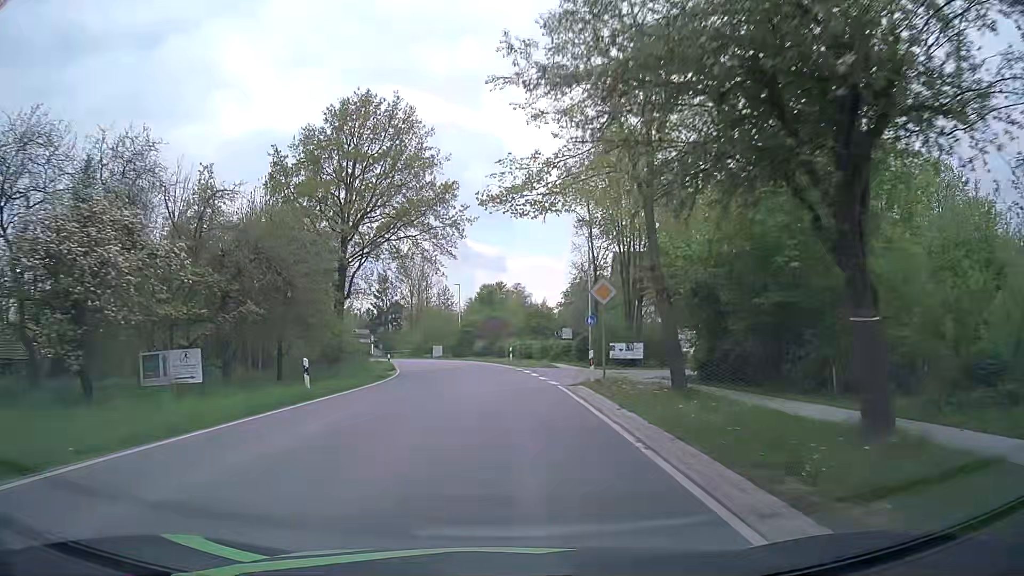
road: secondary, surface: asphalt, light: Day
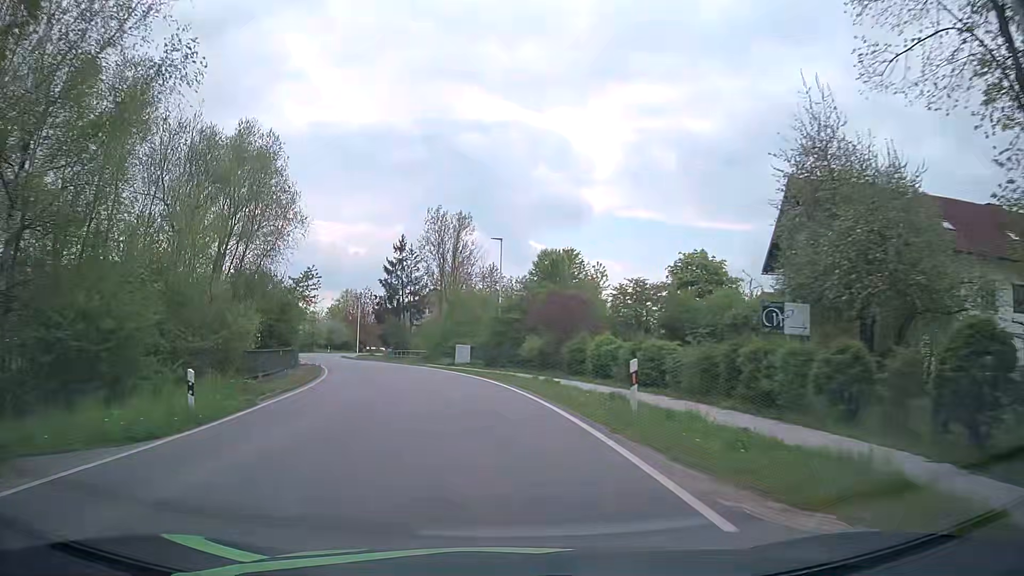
(-0.6, +32.4) m; -5°
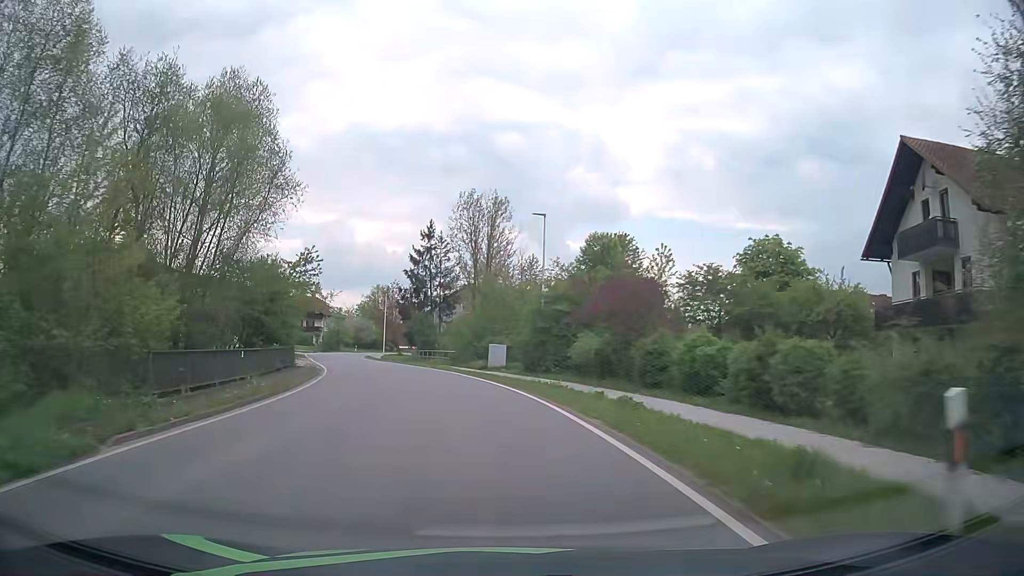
(-0.2, +8.1) m; -3°
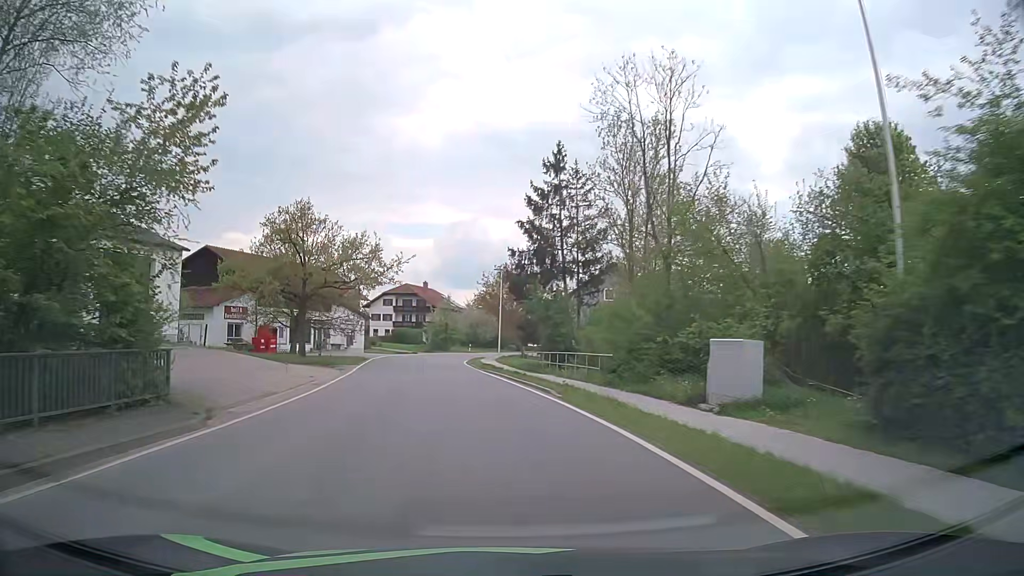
(-2.4, +24.1) m; -12°
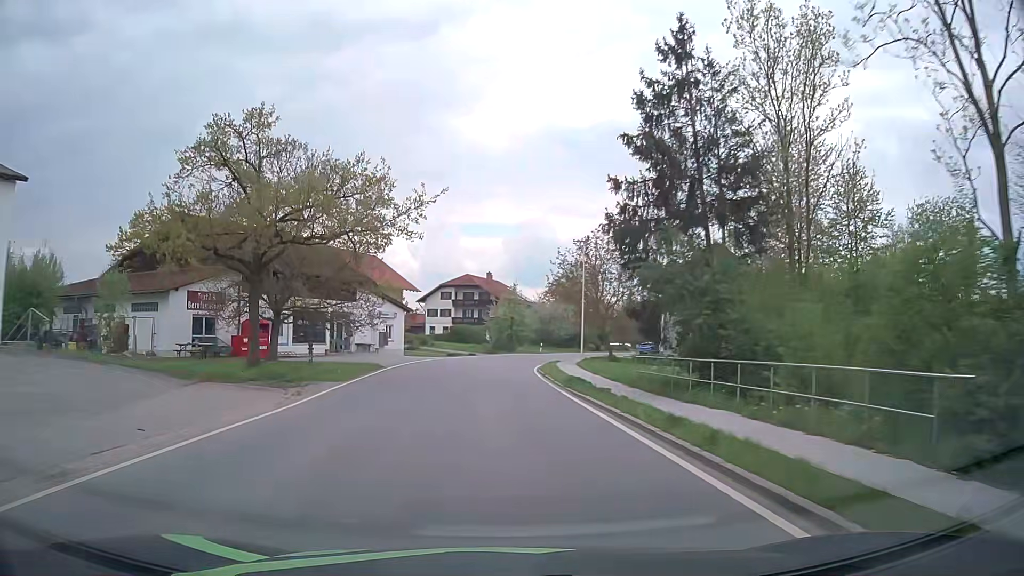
(-0.9, +16.1) m; -6°
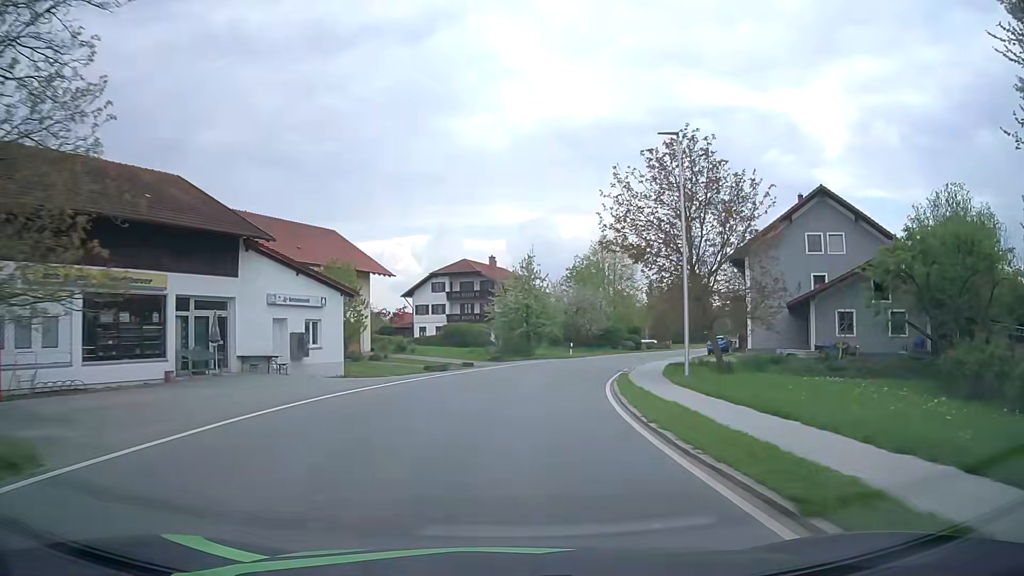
(-0.5, +23.7) m; -1°
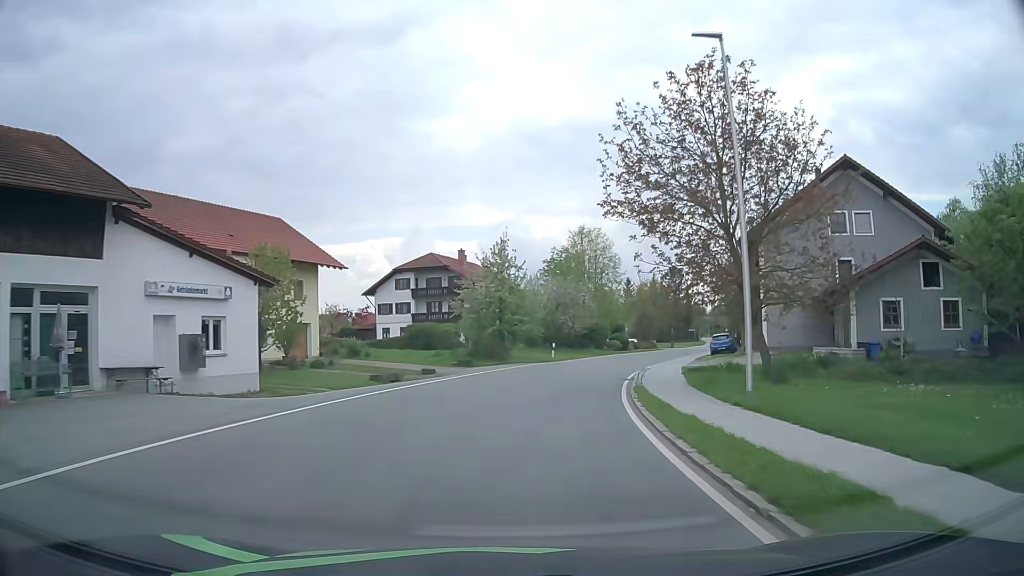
(+0.1, +7.9) m; +2°
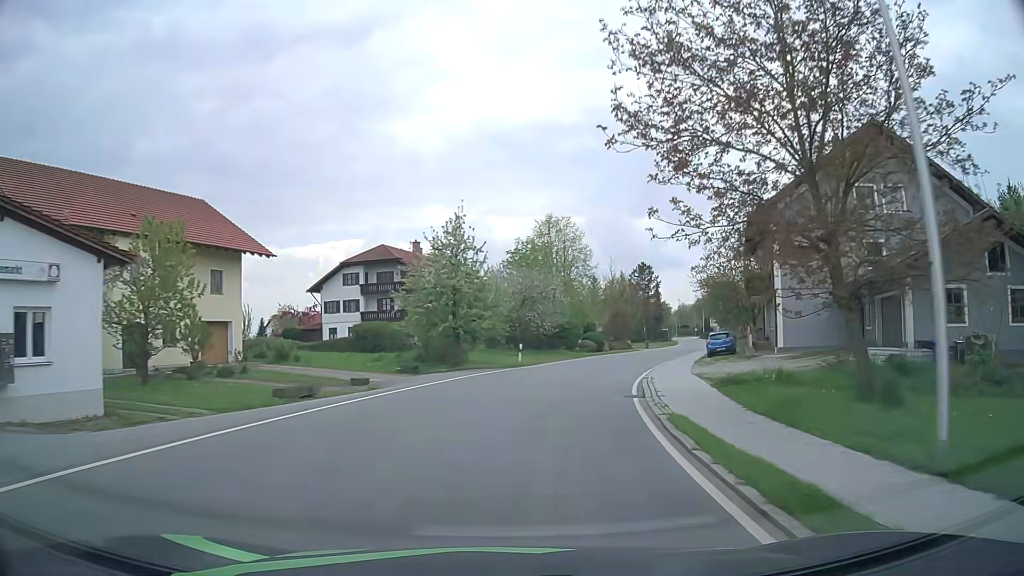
(+0.2, +7.9) m; +3°
(0, +10) (+2, +20) (+4, +30) (+7, +39) (+10, +49) (+14, +58) (+17, +67) (+21, +77) (+24, +86) (+28, +96) m
